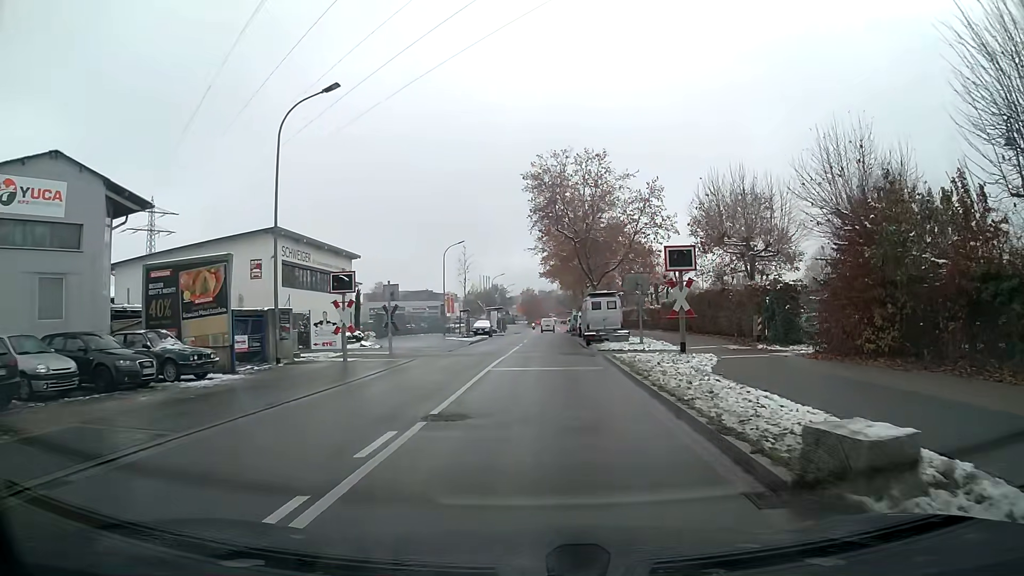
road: unclassified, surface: asphalt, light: Day
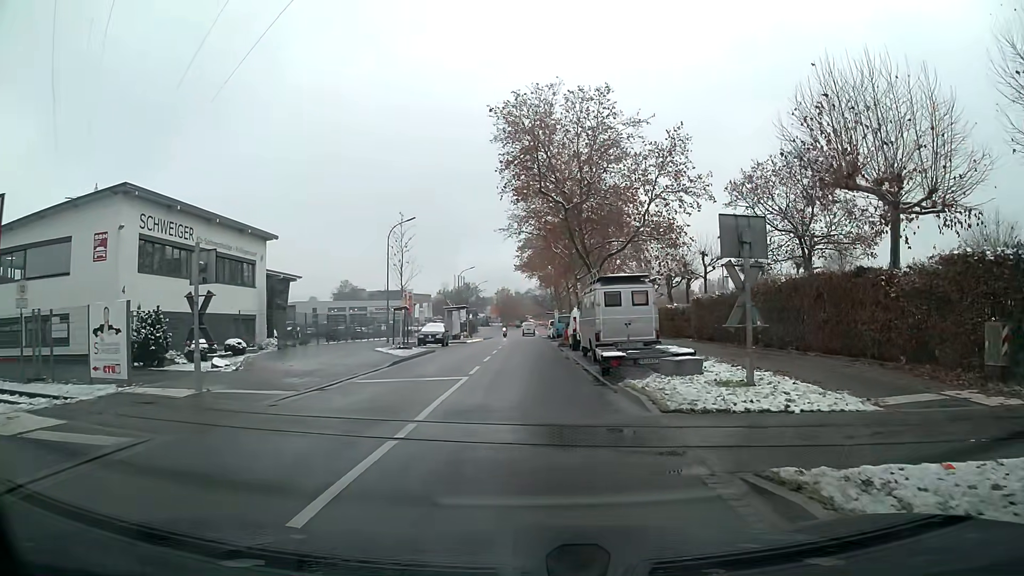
(+0.3, +16.6) m; +2°
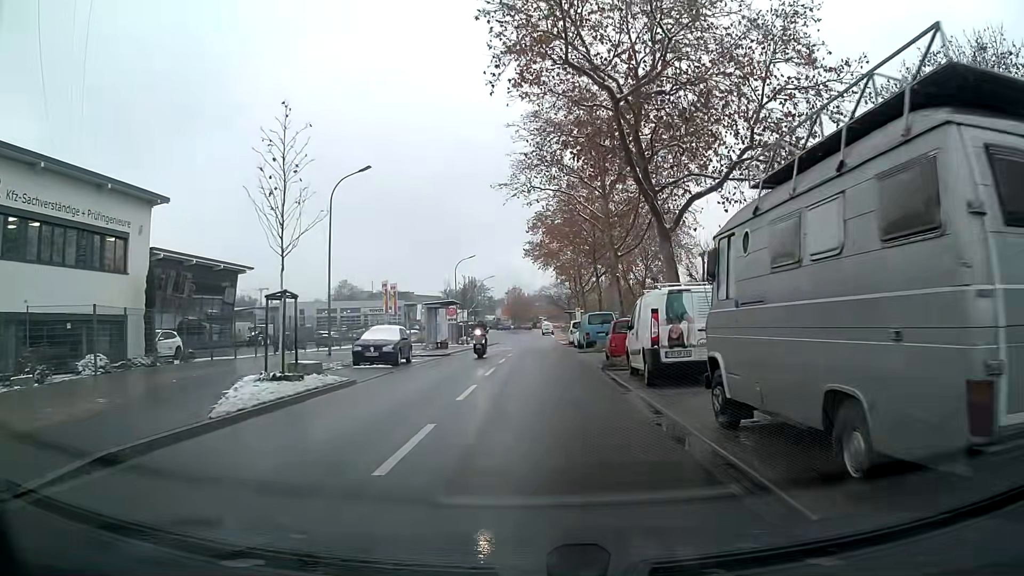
(-0.2, +18.3) m; -1°
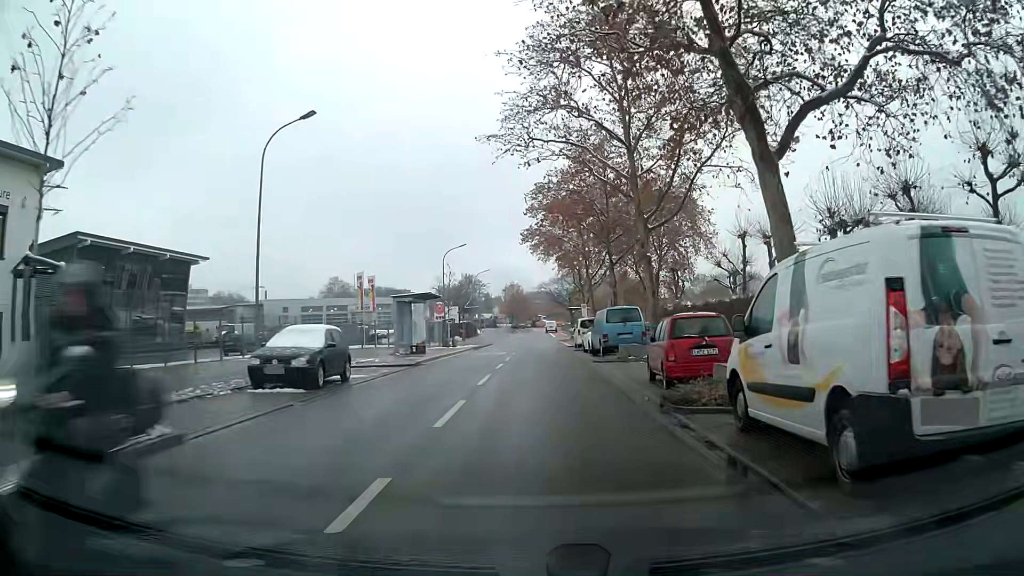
(0.0, +9.4) m; 0°
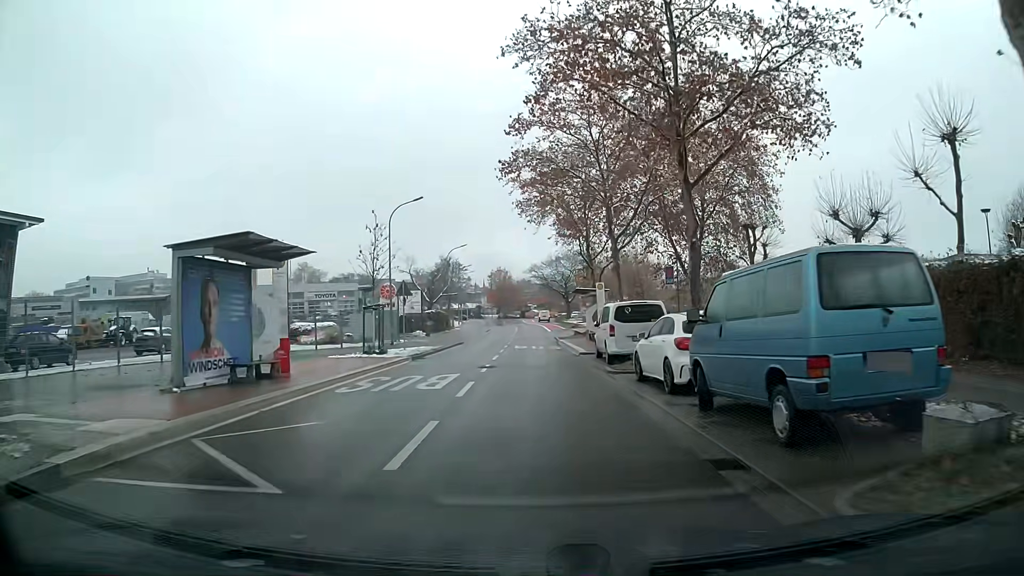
(+0.1, +20.9) m; +1°
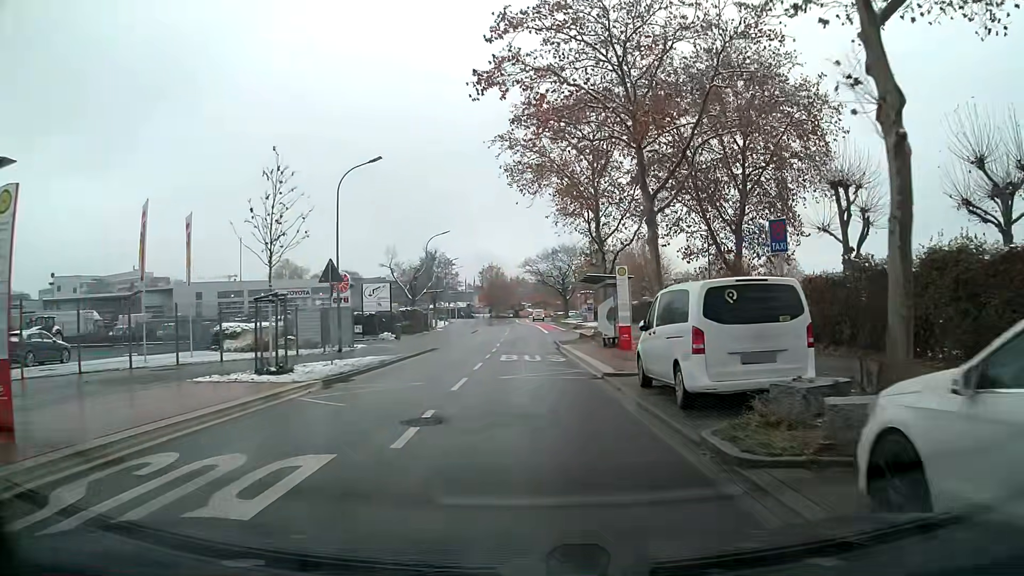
(+0.1, +11.0) m; 0°
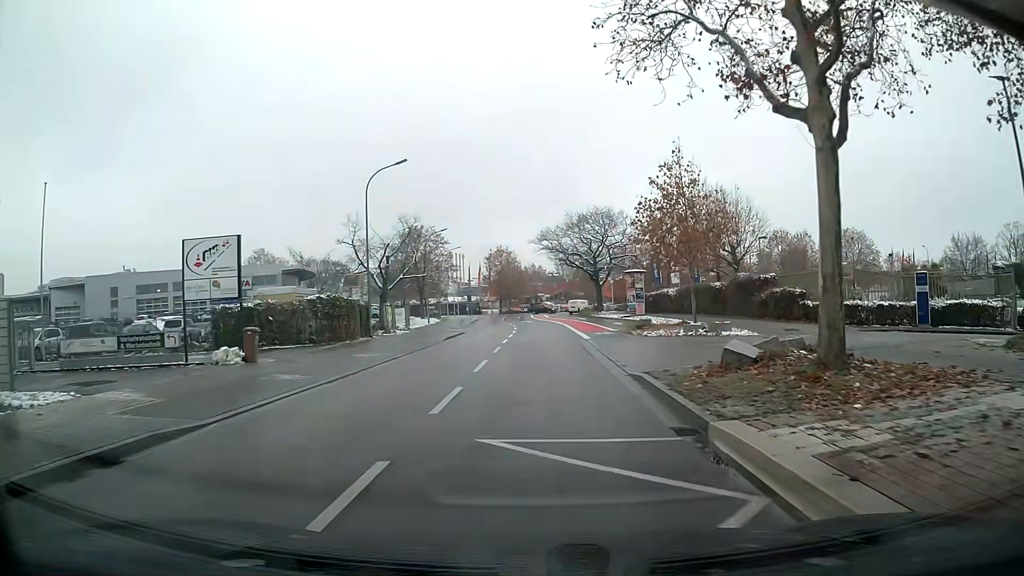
(-0.3, +28.1) m; -1°
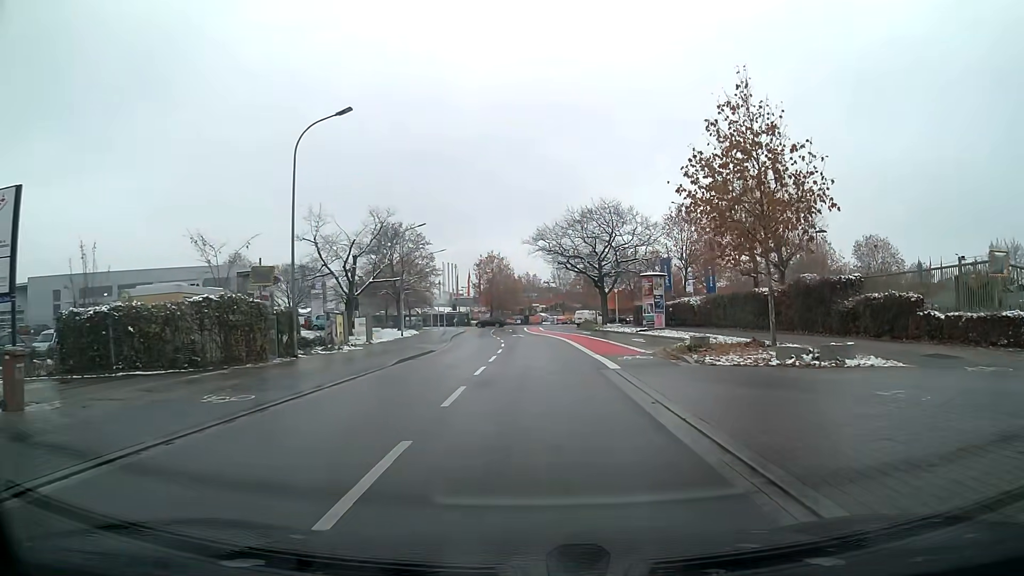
(0.0, +10.9) m; +1°
(0, +10) (0, +20) (+1, +30) (+3, +40) (+3, +50) (+3, +60) (+3, +70) (+4, +80) (+10, +87) (+20, +88) m
